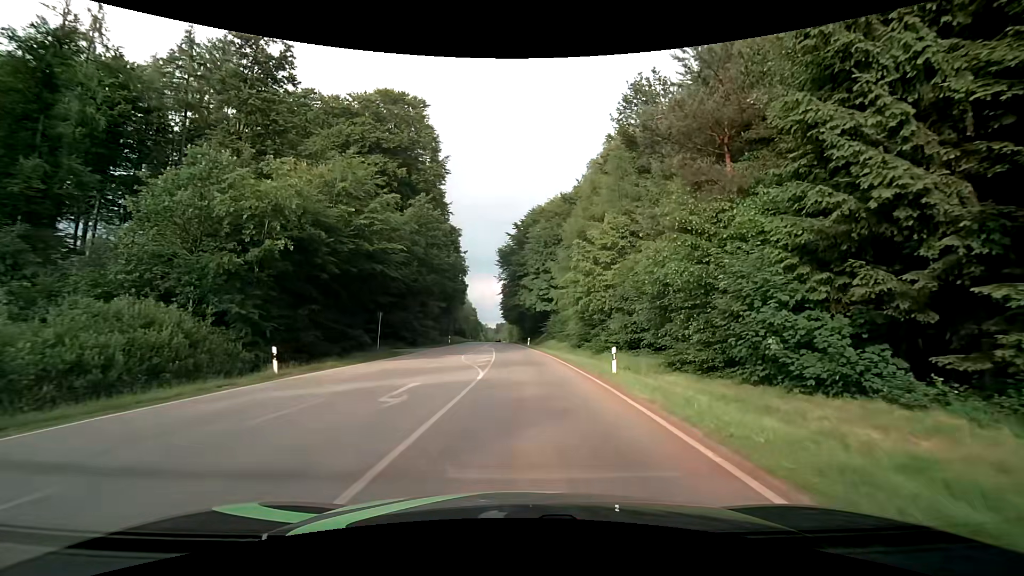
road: secondary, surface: asphalt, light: Day
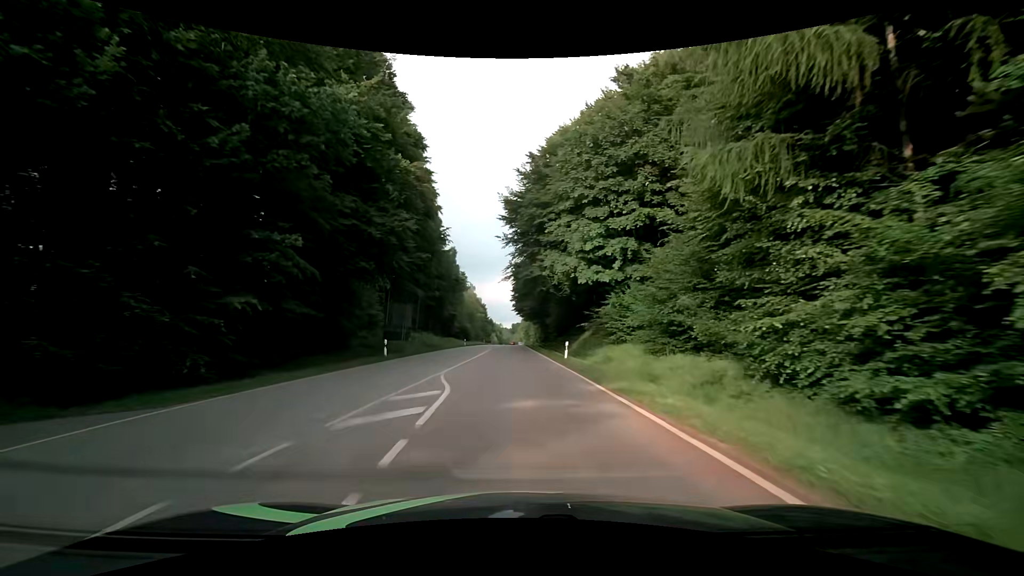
(-0.3, +36.3) m; -2°
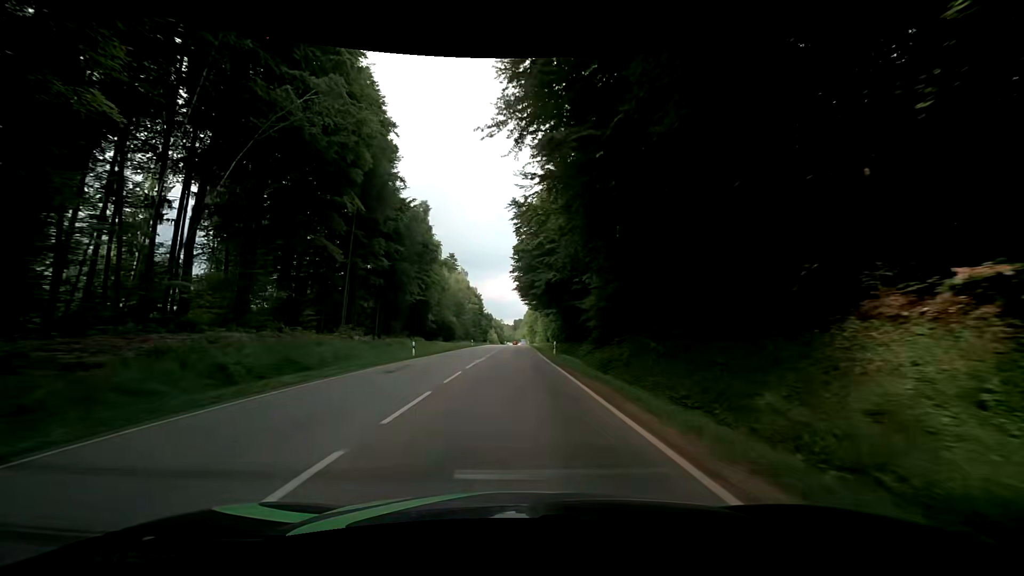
(-0.4, +37.3) m; 0°
(0, +10) (0, +20) (0, +30) (0, +40) (0, +50) (-1, +60) (-1, +70) (-1, +80) (-1, +90) (-1, +100) m
